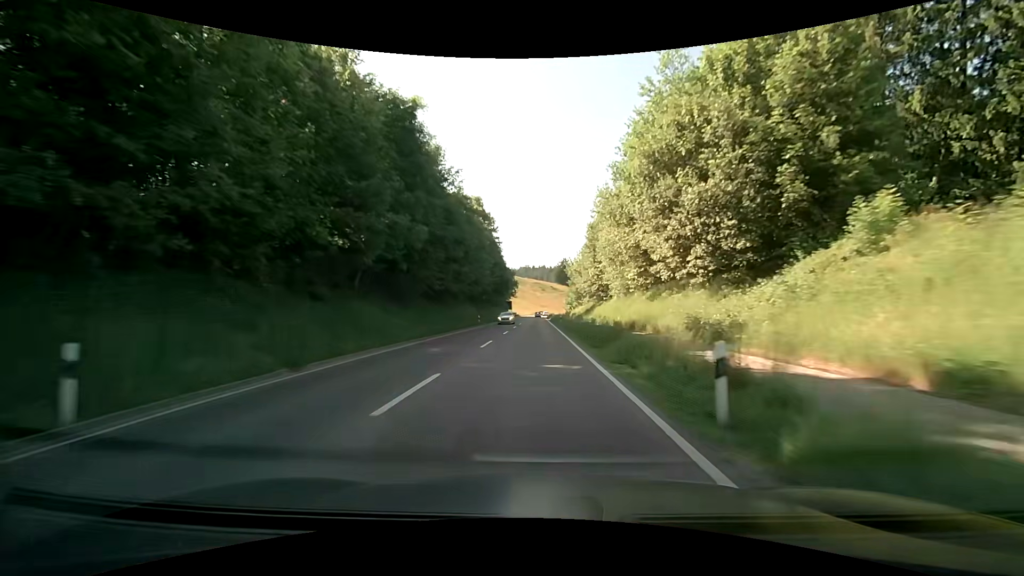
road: primary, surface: asphalt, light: Day
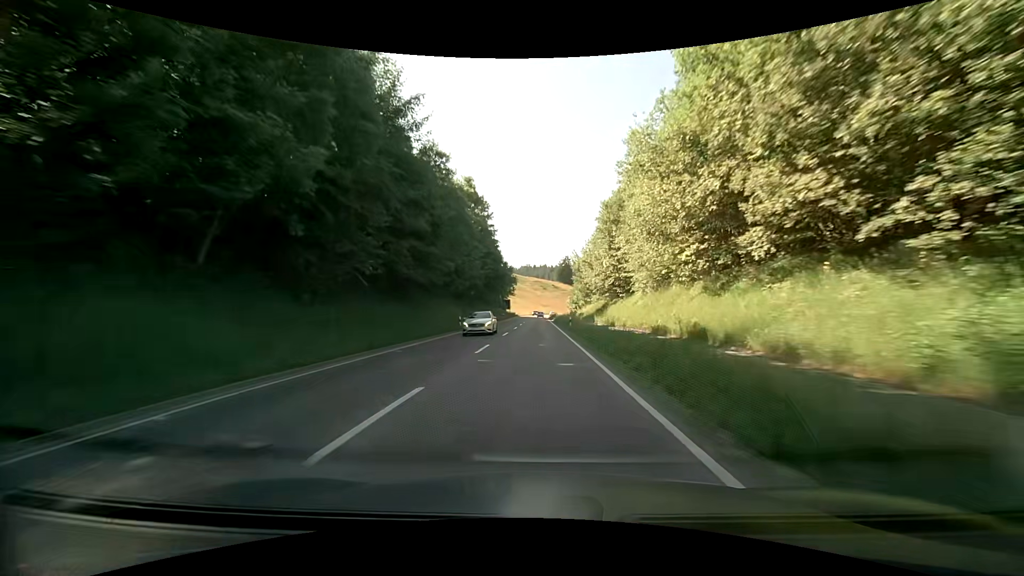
(0.0, +14.1) m; 0°
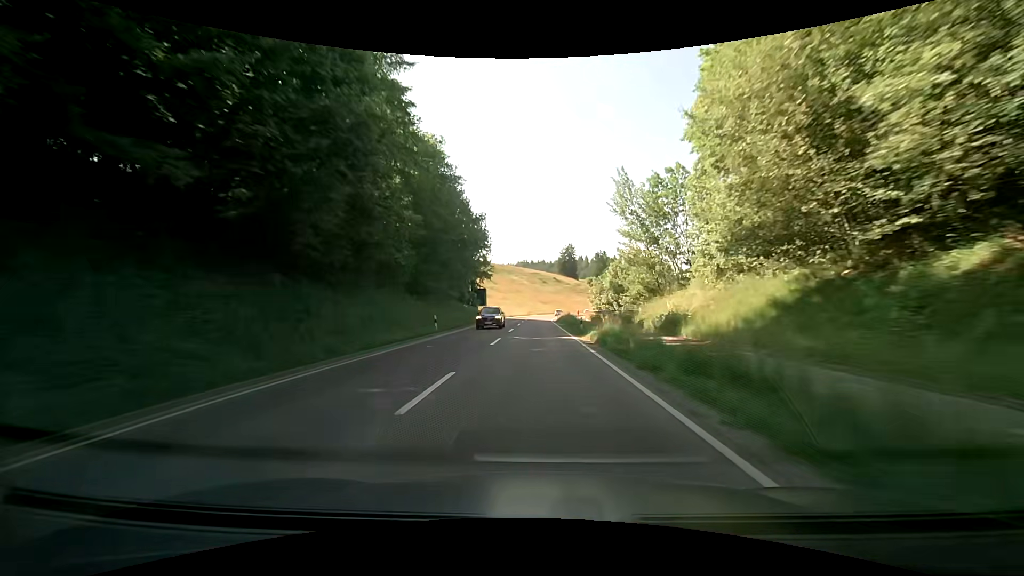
(0.0, +58.1) m; 0°
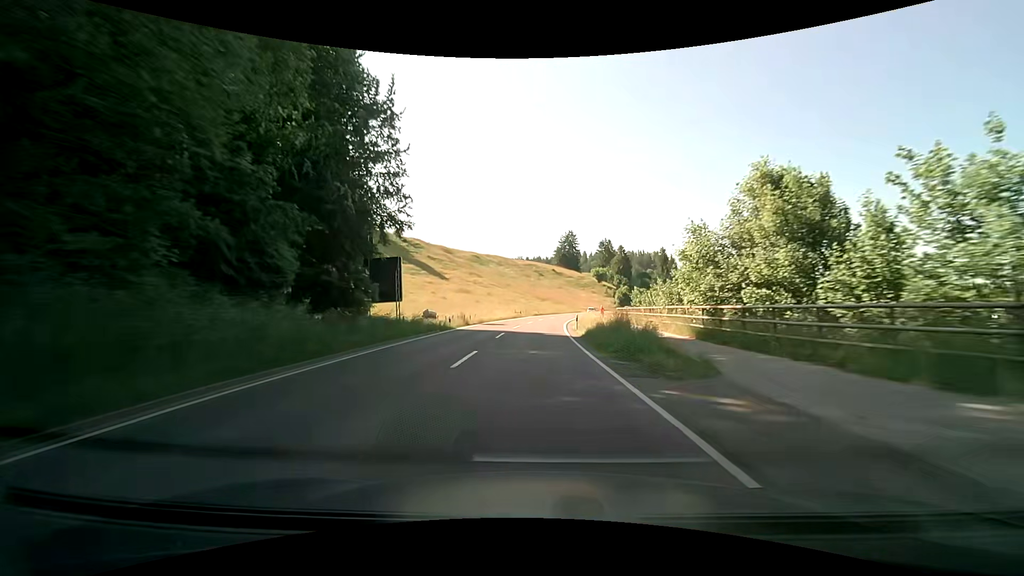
(0.0, +44.0) m; -1°
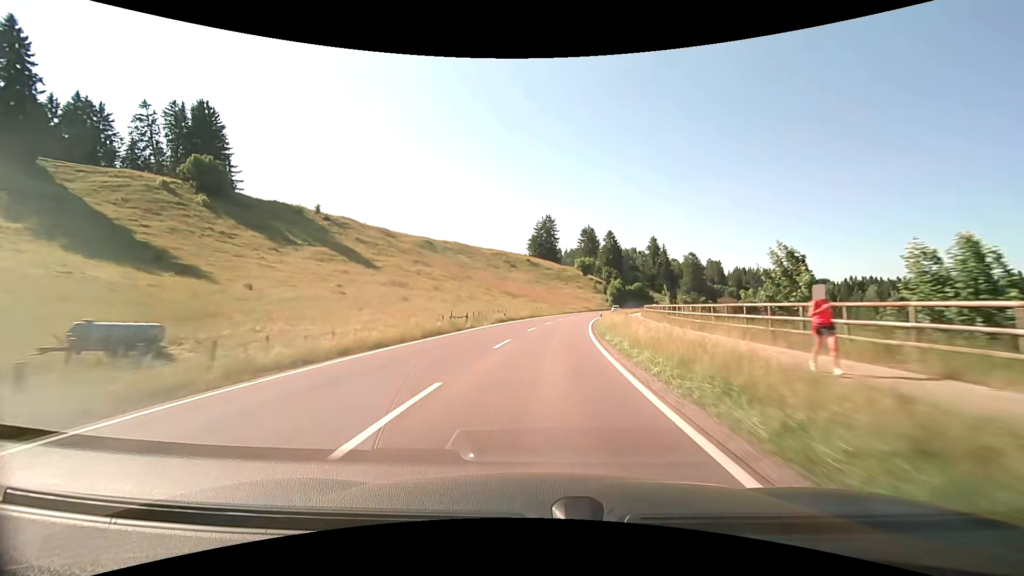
(+0.2, +42.7) m; +1°
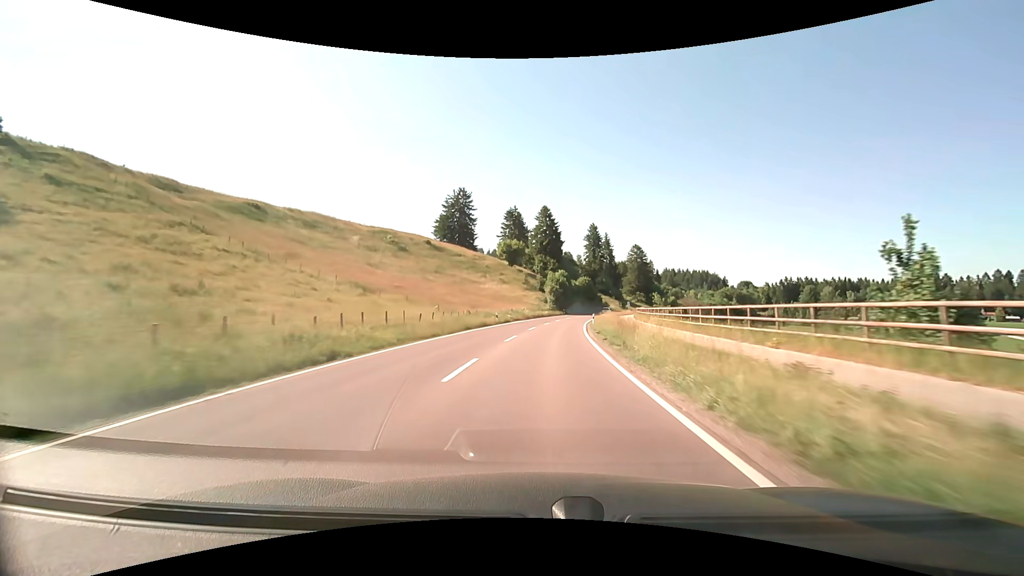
(+2.4, +55.0) m; +6°
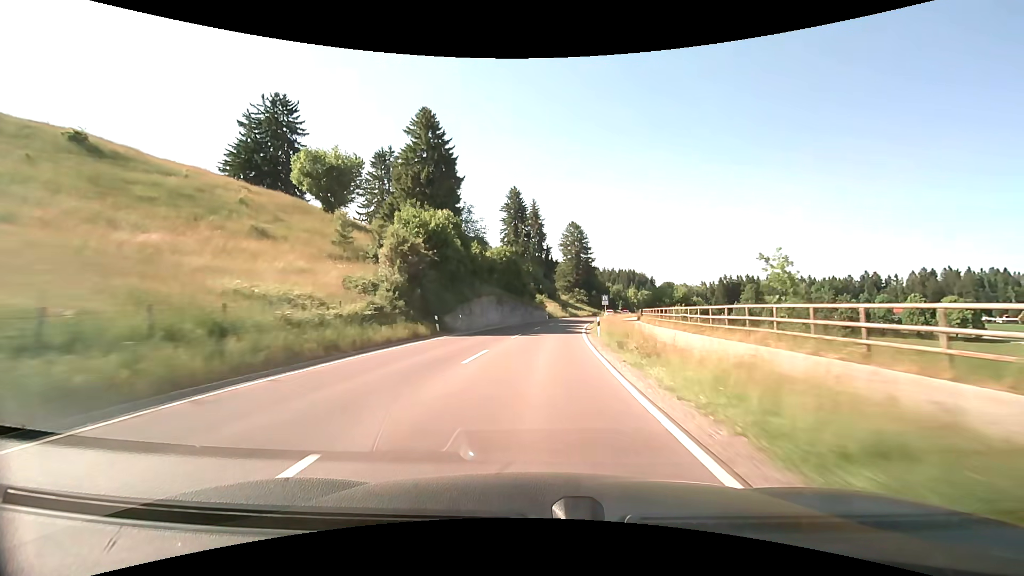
(+5.6, +68.7) m; +9°
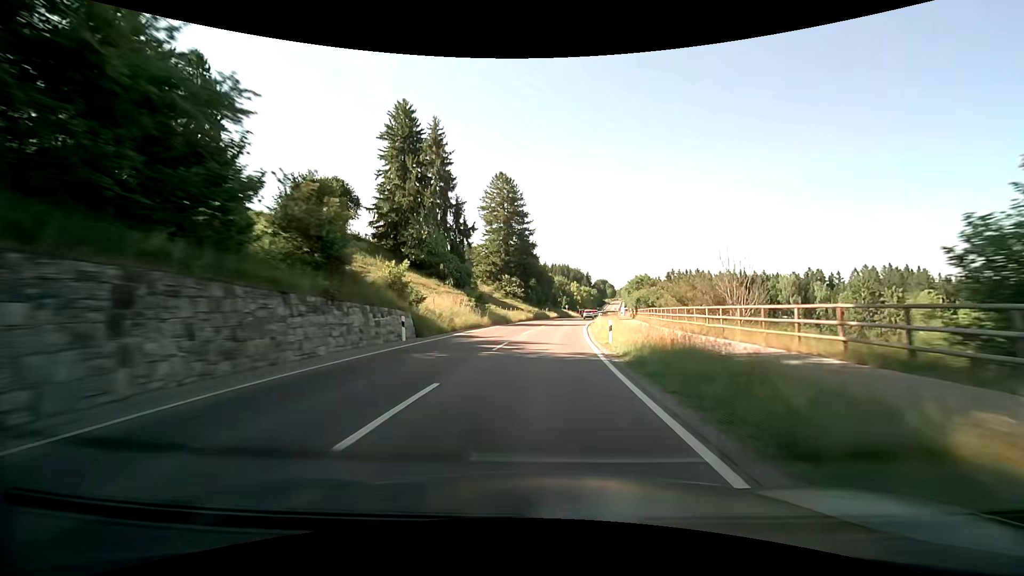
(+3.3, +55.5) m; +7°
